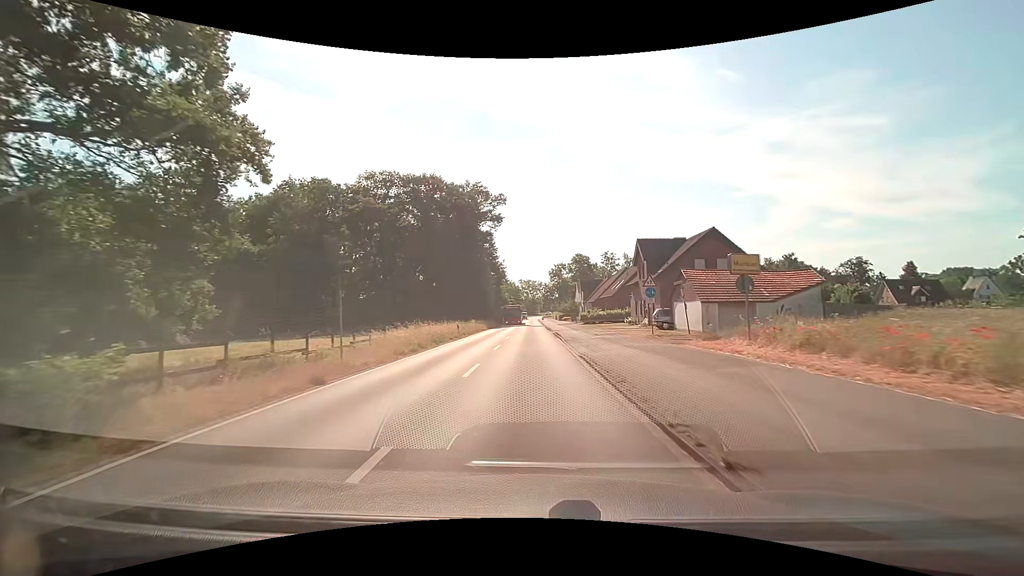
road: tertiary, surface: asphalt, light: Day
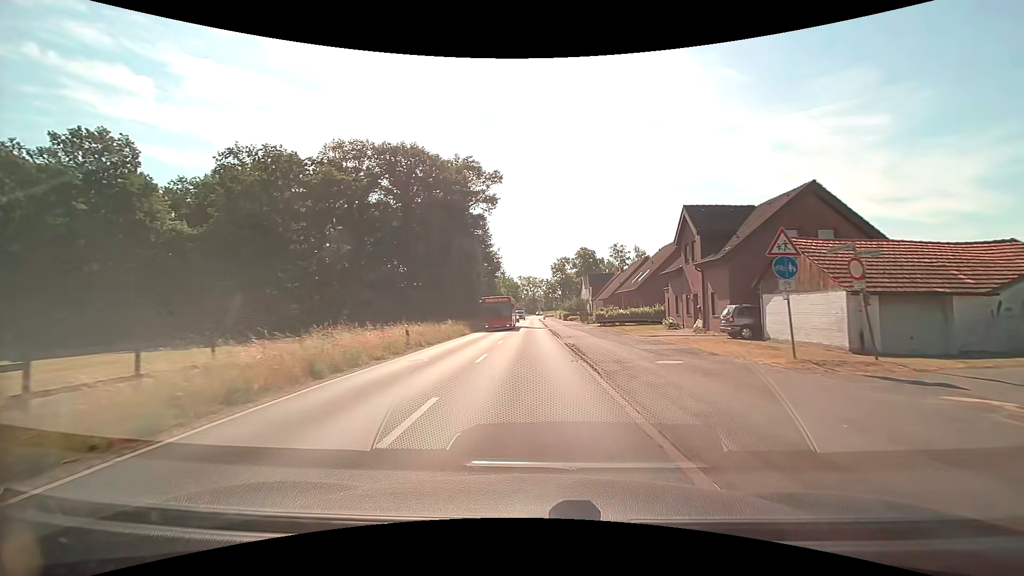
(0.0, +14.5) m; 0°
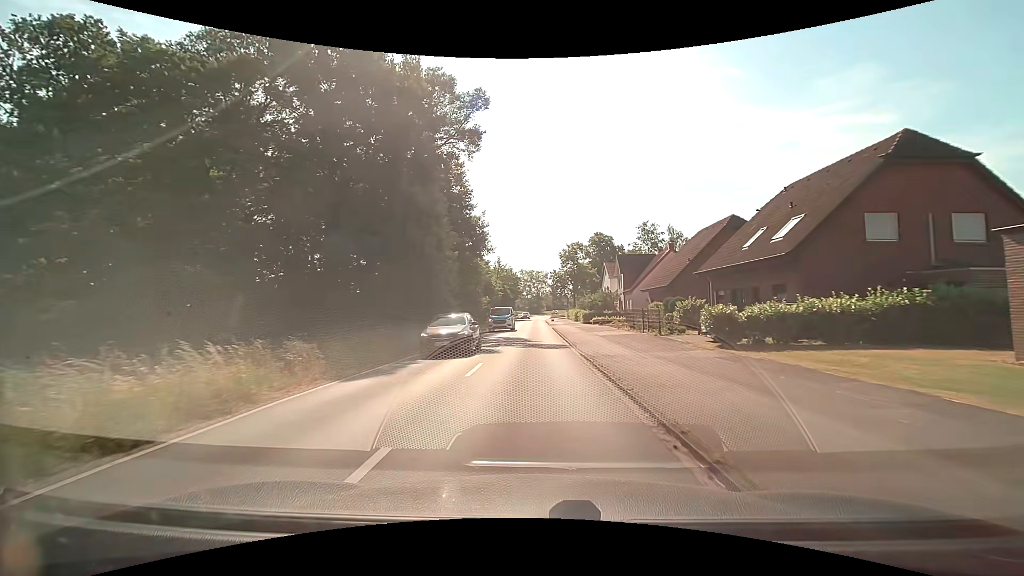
(-0.2, +29.0) m; -1°
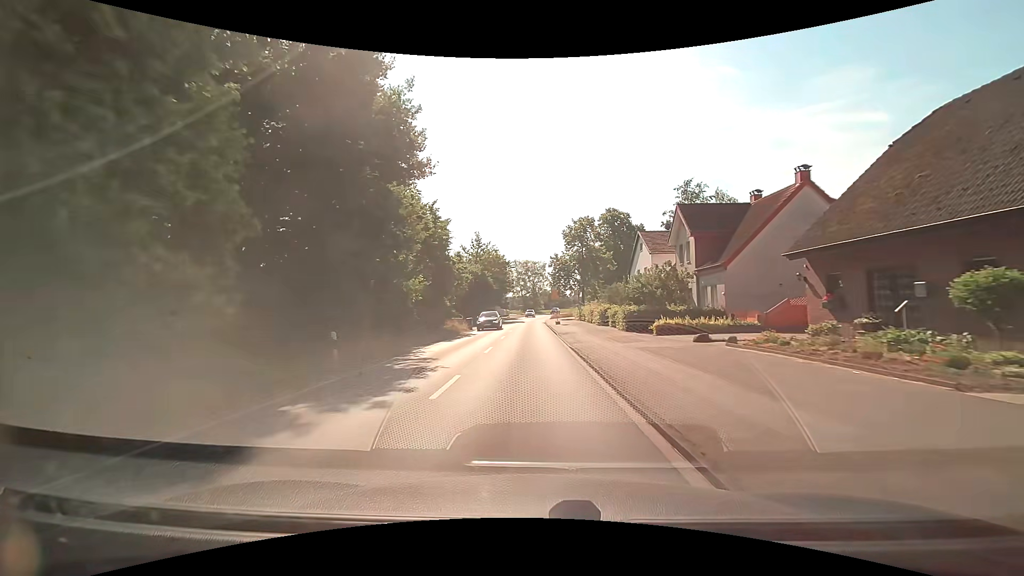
(+0.2, +29.1) m; +1°
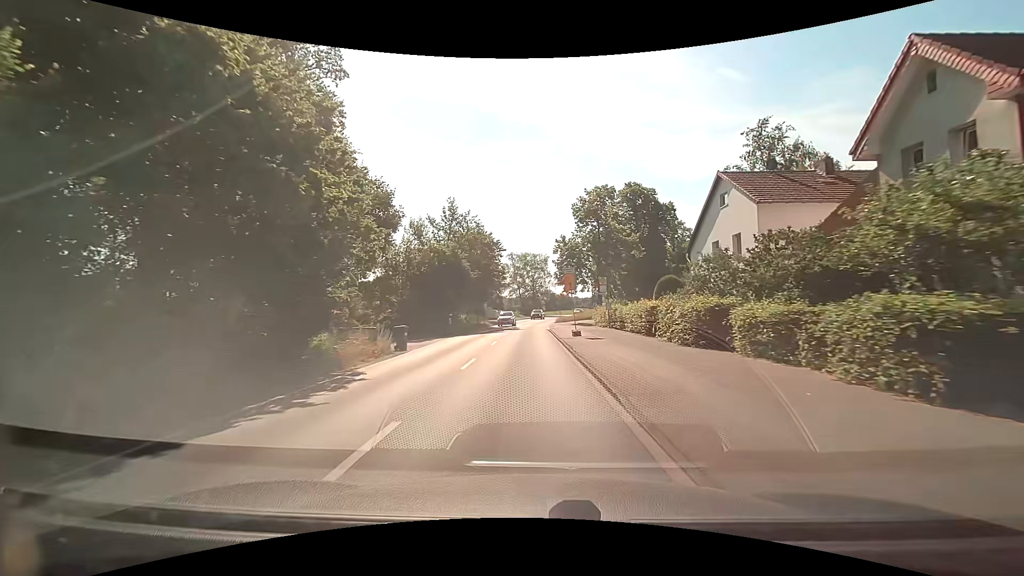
(-0.1, +21.9) m; -1°
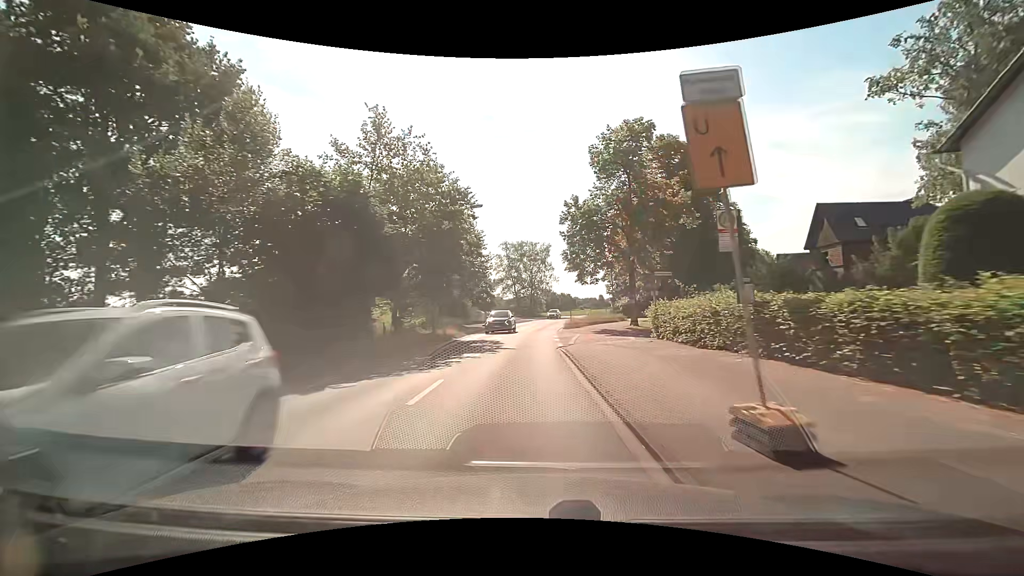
(+0.2, +21.9) m; +1°
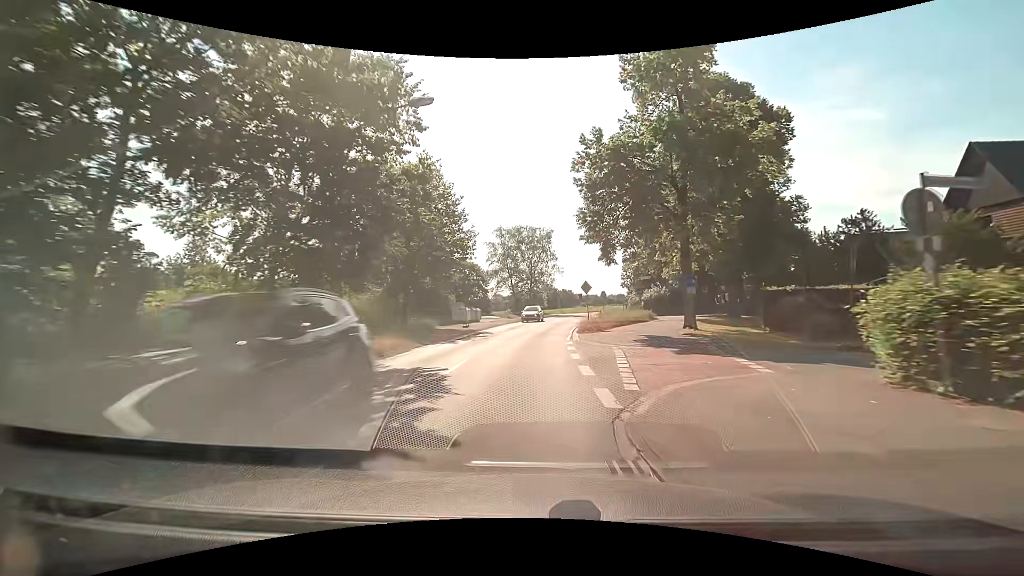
(-0.1, +14.6) m; -1°
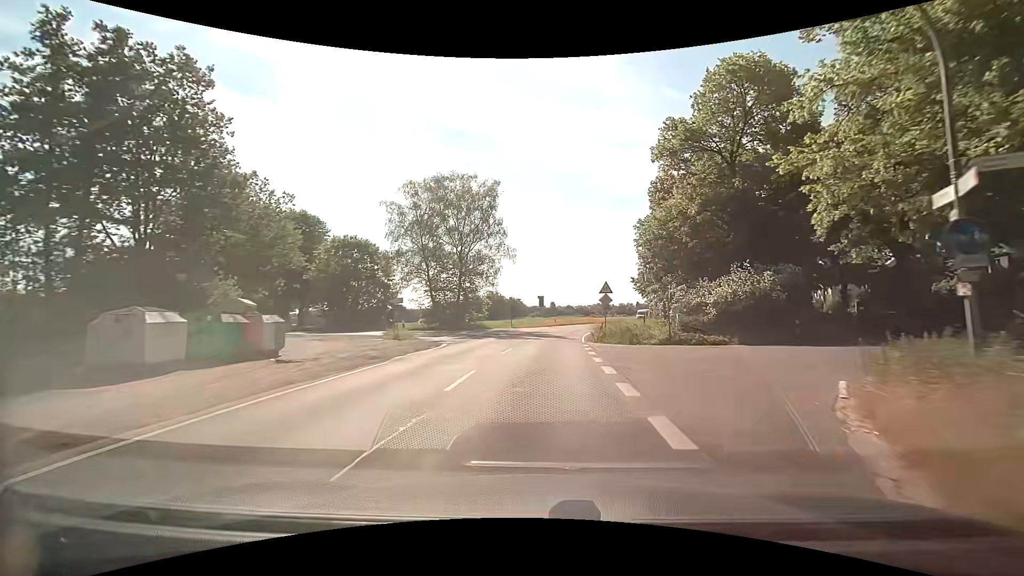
(+1.4, +36.2) m; +6°
(0, +10) (+1, +20) (+1, +30) (+3, +40) (+4, +50) (+7, +59) (+9, +69) (+13, +79) (+16, +88) (+20, +97) m
